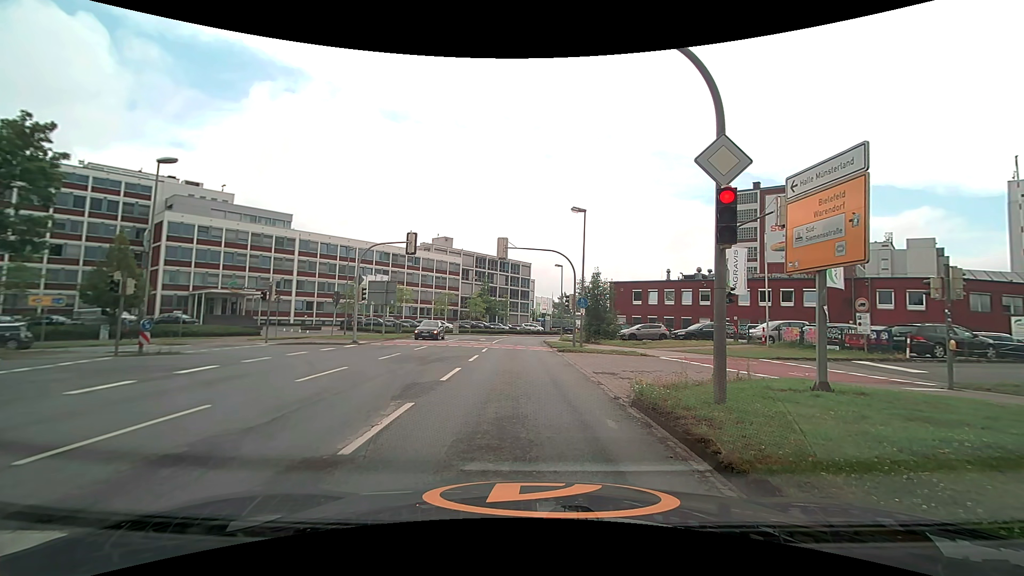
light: Day
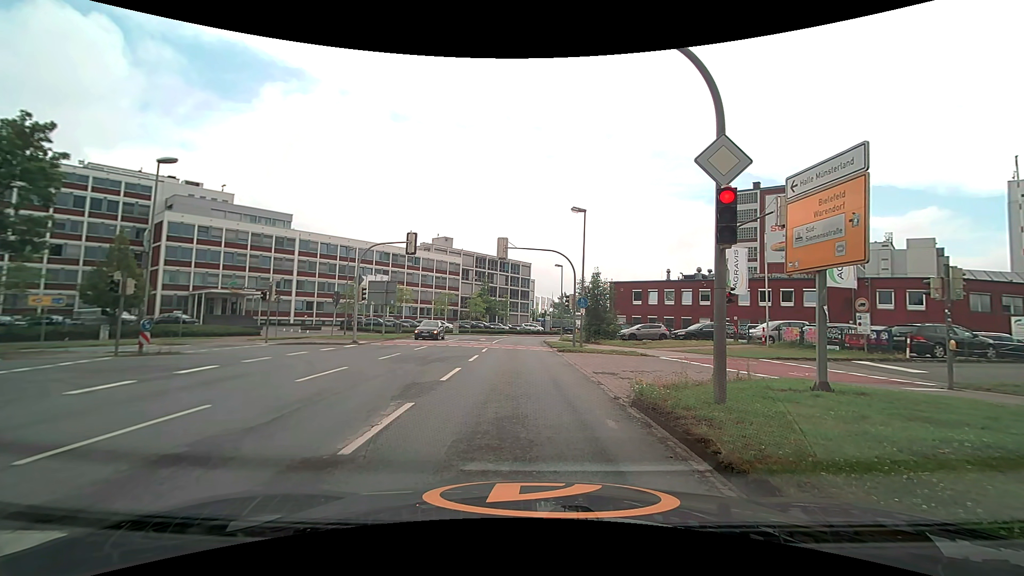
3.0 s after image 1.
(0.0, 0.0) m; 0°
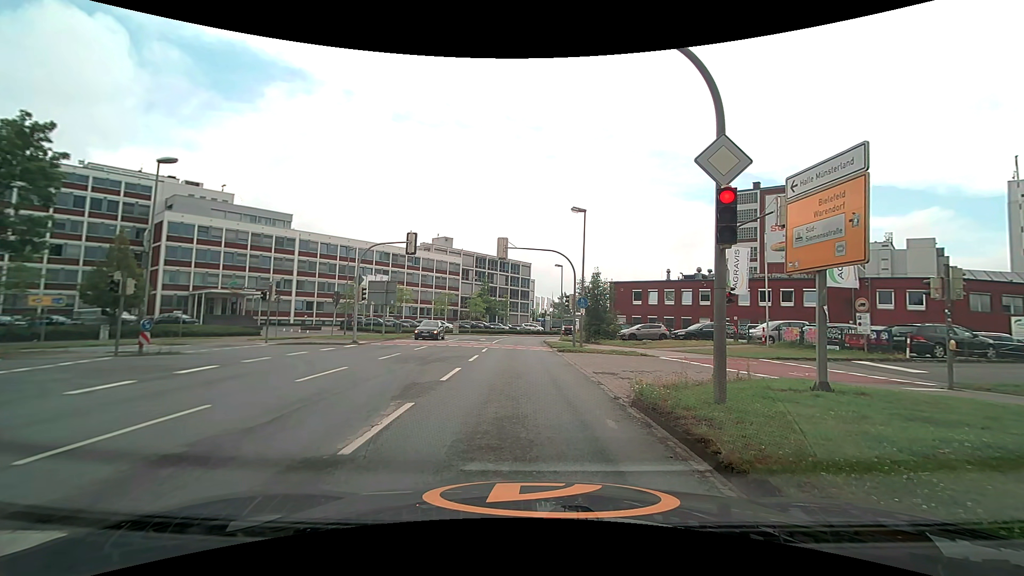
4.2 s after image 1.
(0.0, 0.0) m; 0°
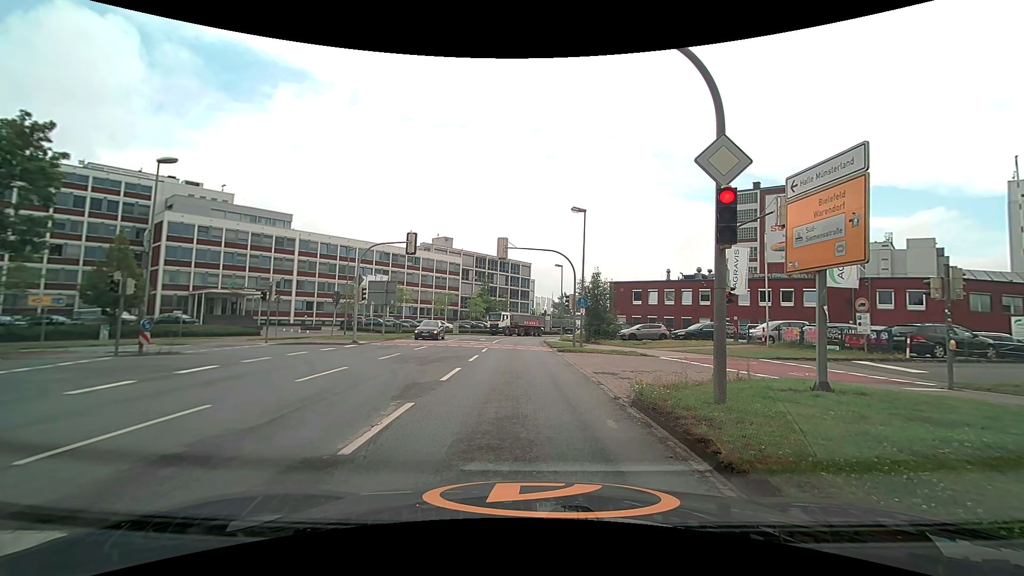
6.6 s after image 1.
(0.0, 0.0) m; 0°
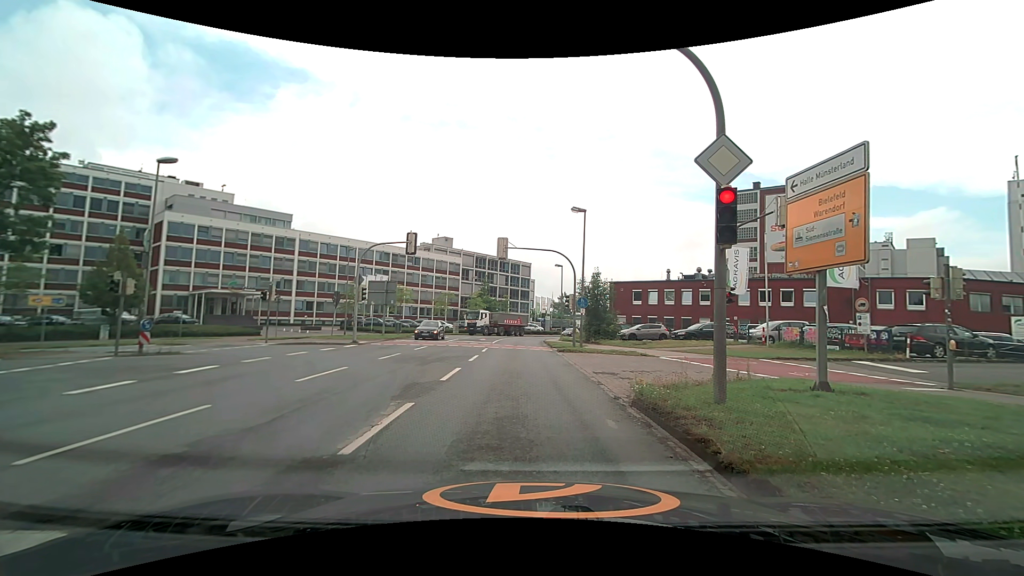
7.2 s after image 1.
(0.0, 0.0) m; 0°
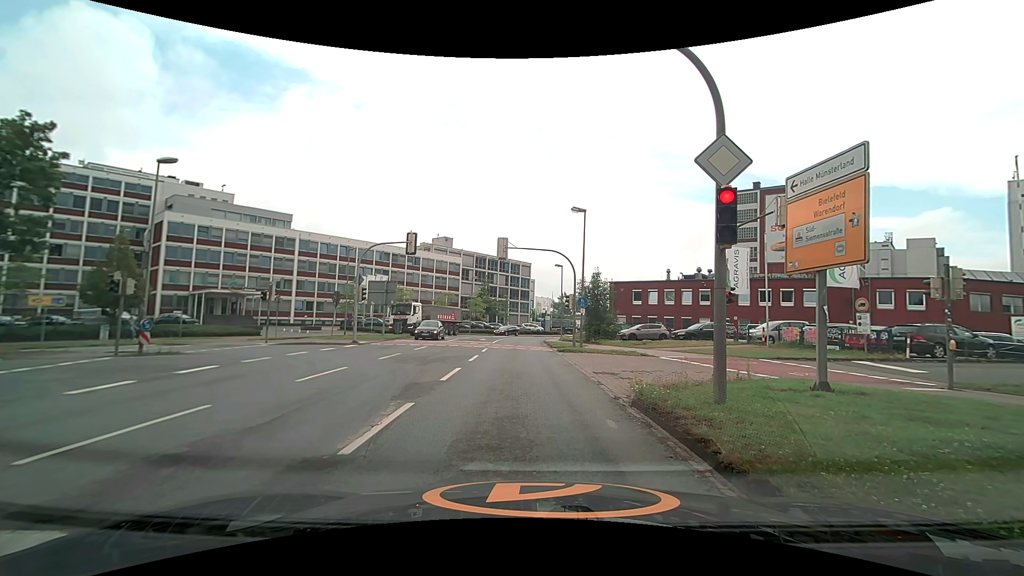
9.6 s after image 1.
(0.0, 0.0) m; 0°
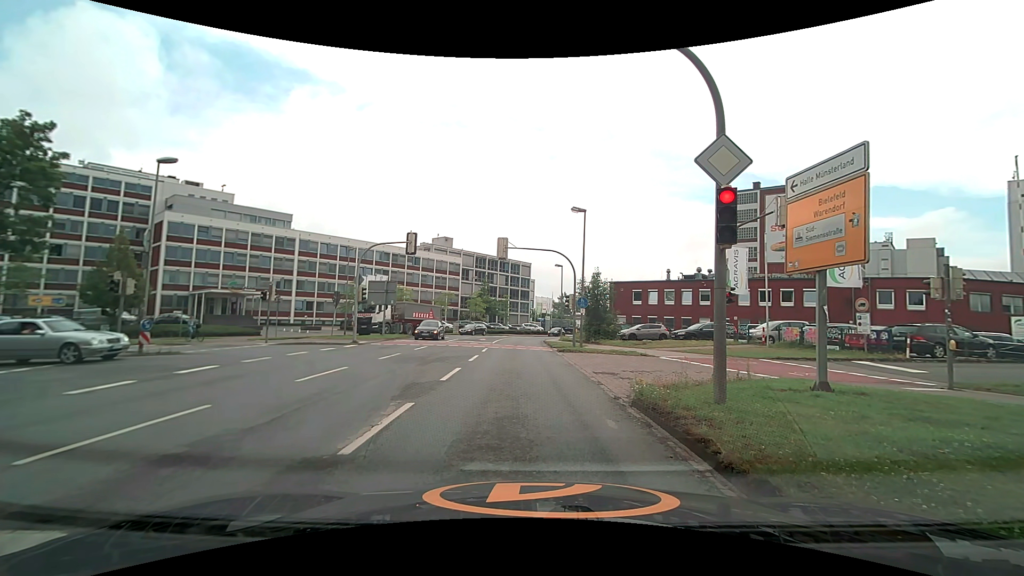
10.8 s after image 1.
(0.0, 0.0) m; 0°
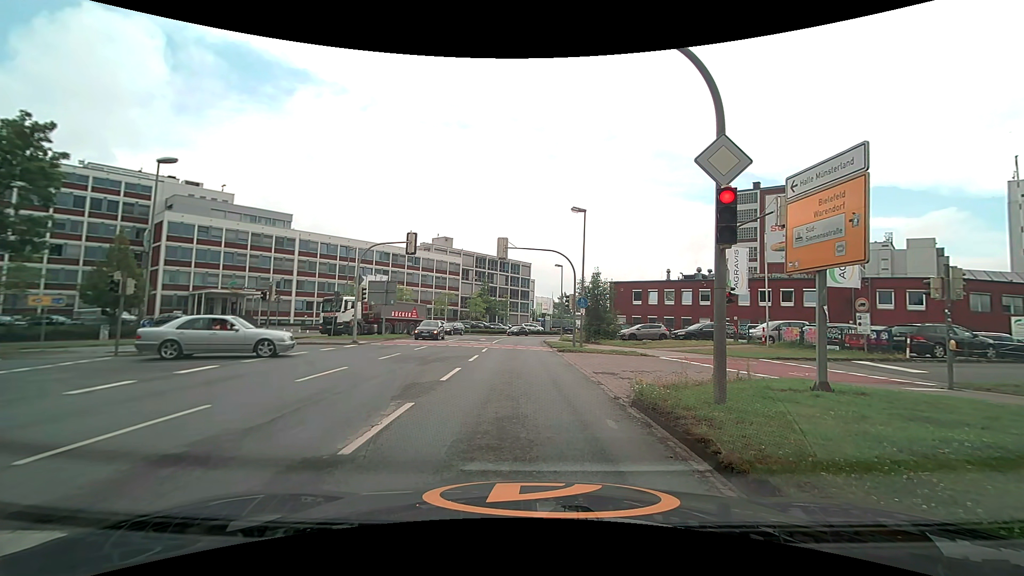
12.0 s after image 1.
(0.0, 0.0) m; 0°
